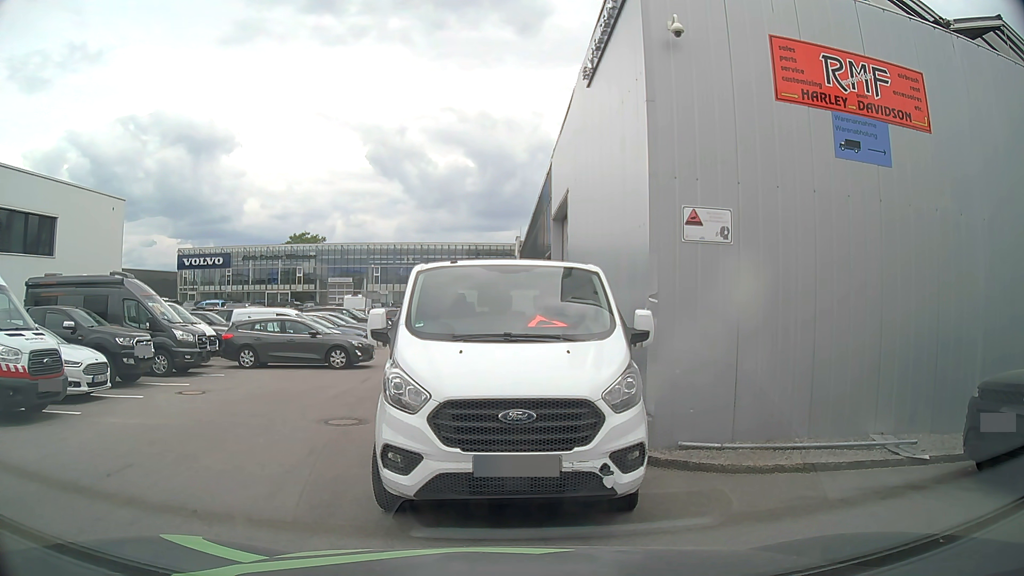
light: Day
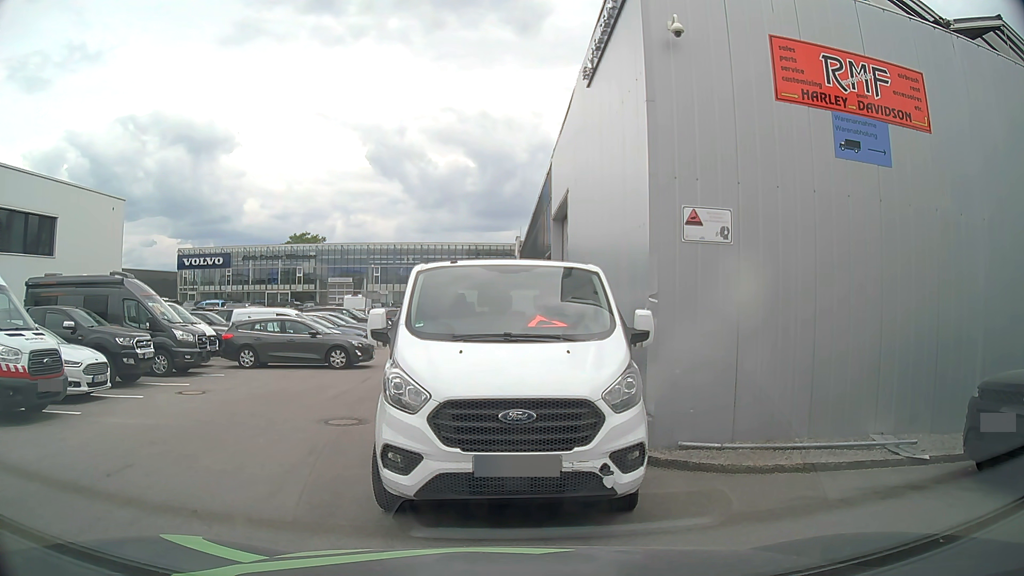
(0.0, 0.0) m; 0°
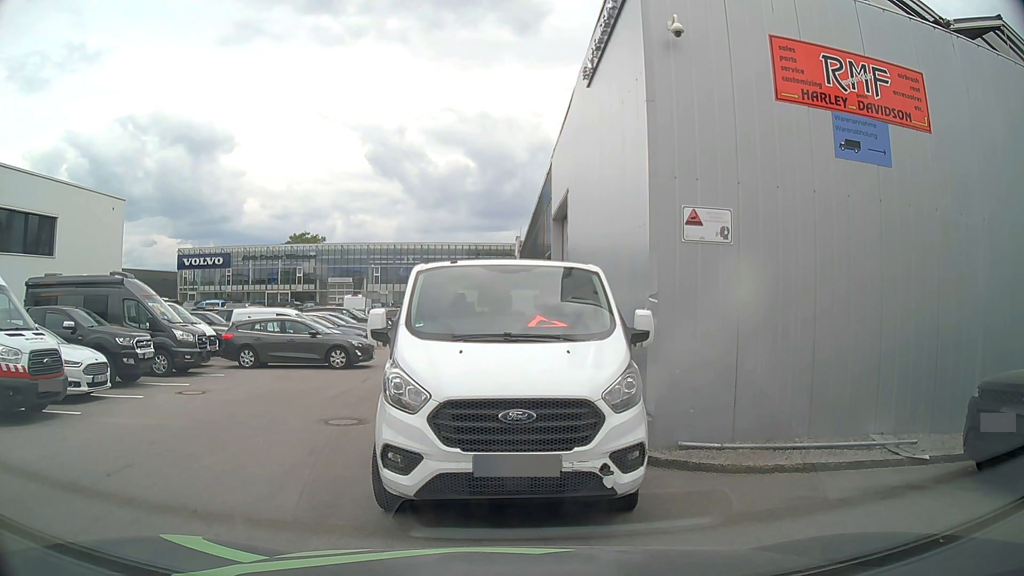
(0.0, 0.0) m; 0°
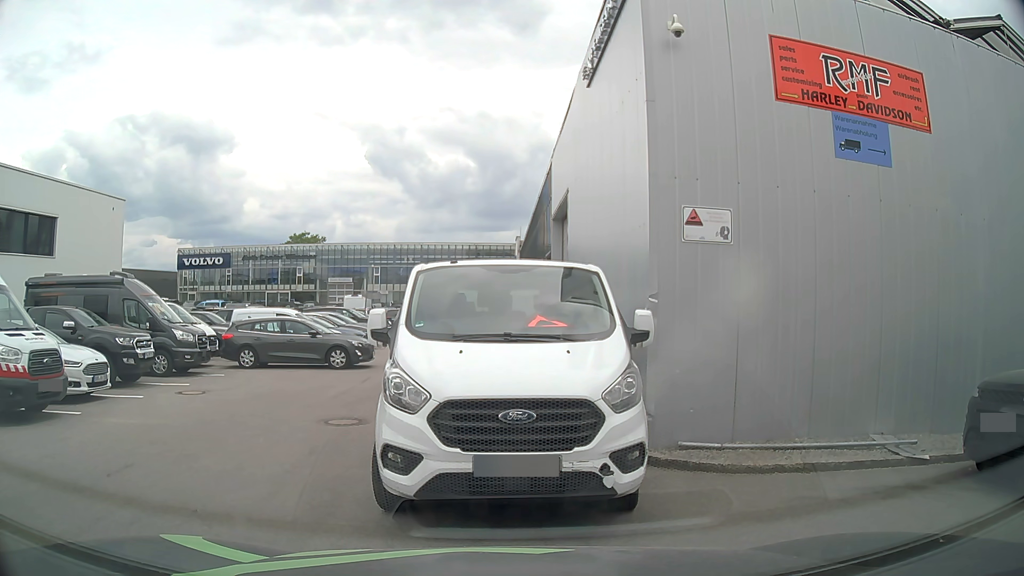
(0.0, 0.0) m; 0°
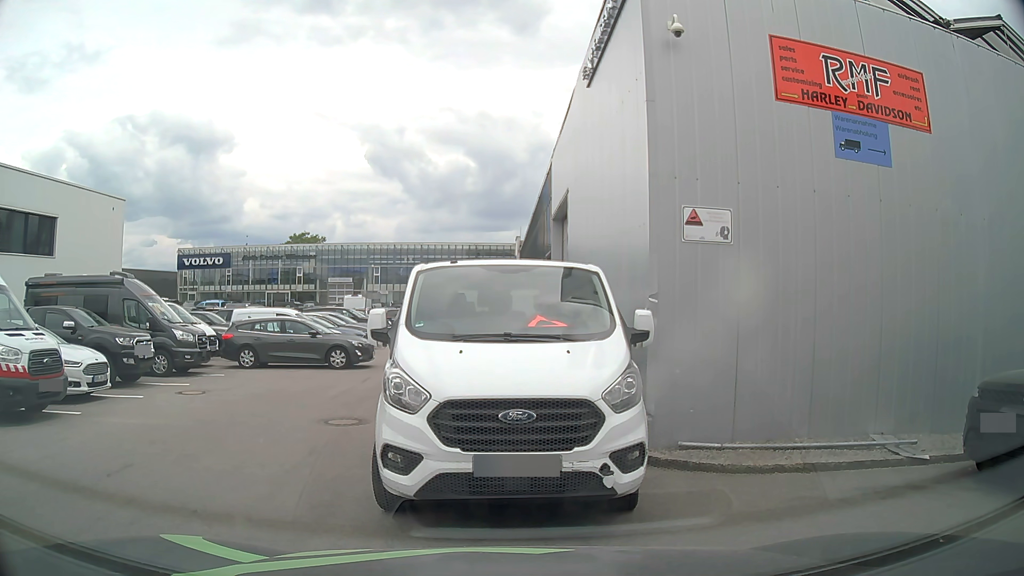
(0.0, 0.0) m; 0°
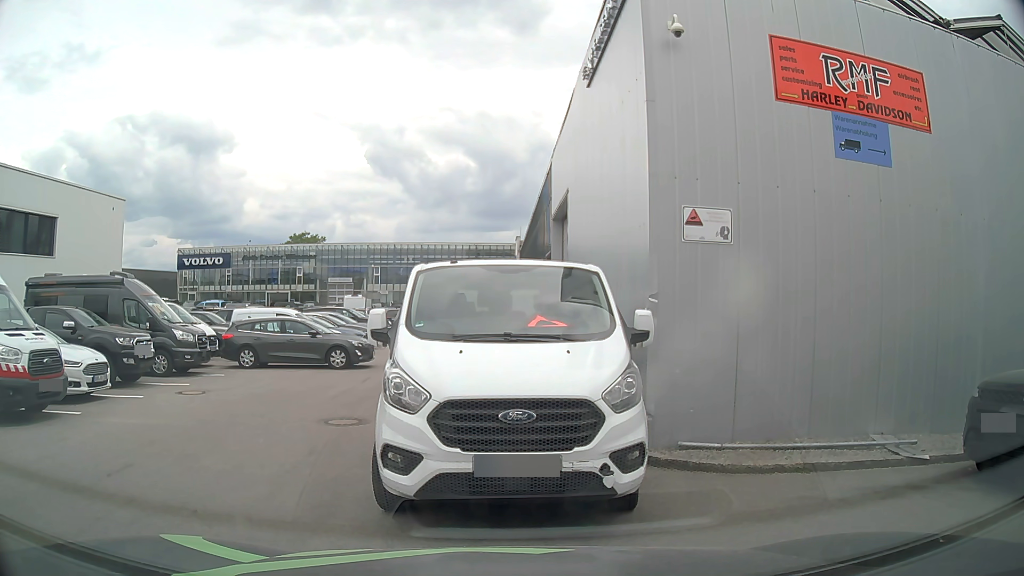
(0.0, 0.0) m; 0°
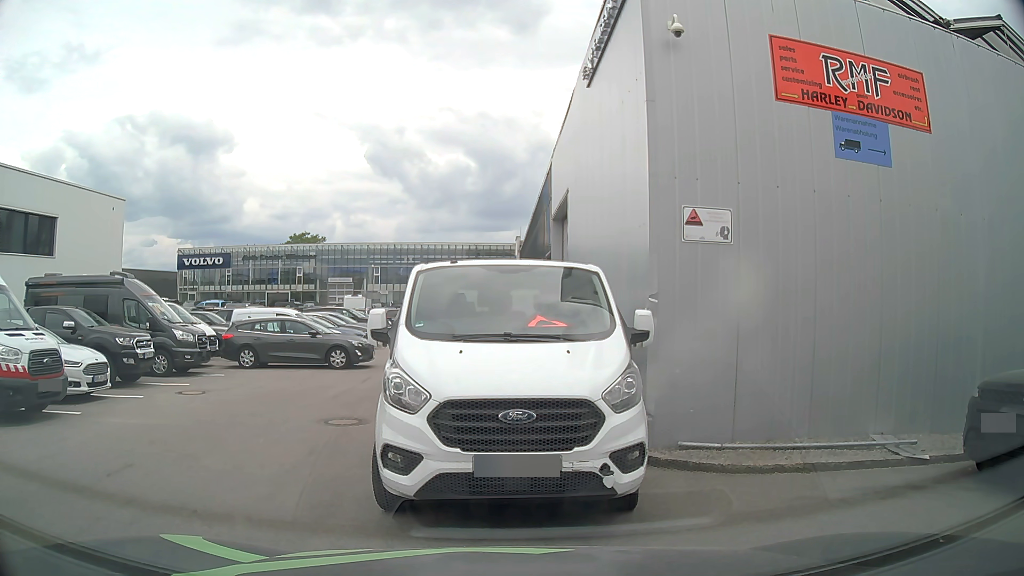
(0.0, 0.0) m; 0°
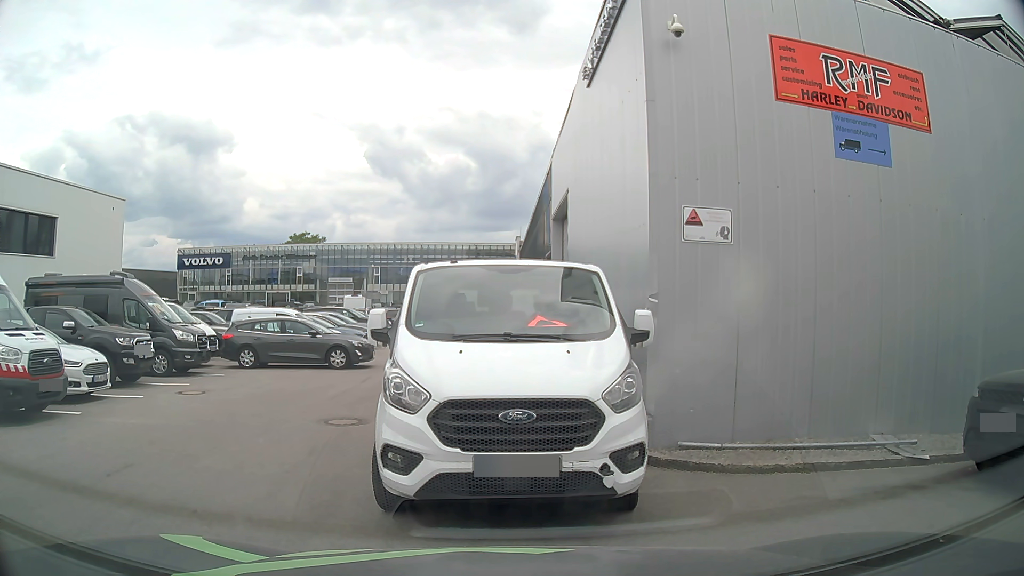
(0.0, 0.0) m; 0°
